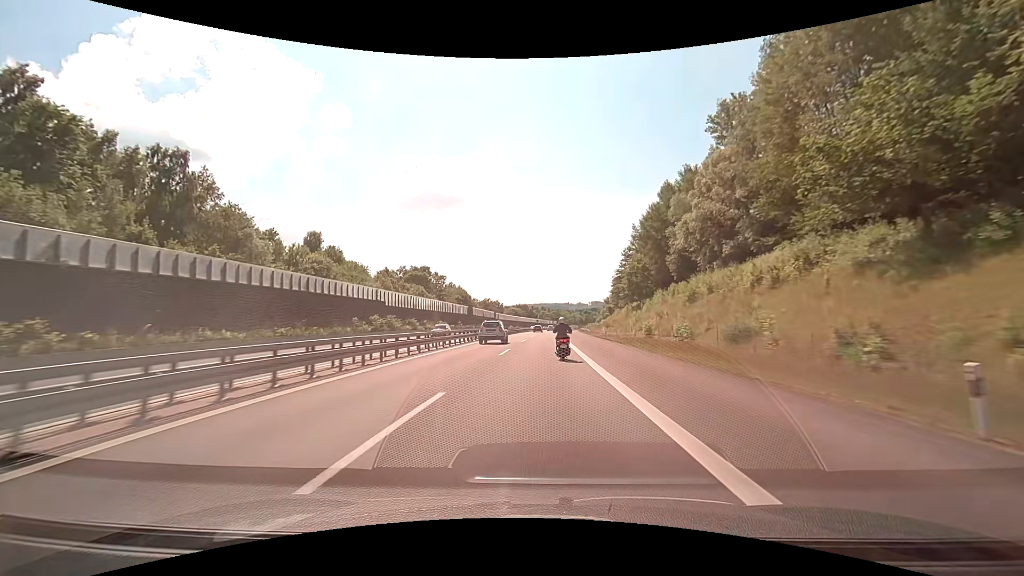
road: motorway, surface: asphalt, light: Day
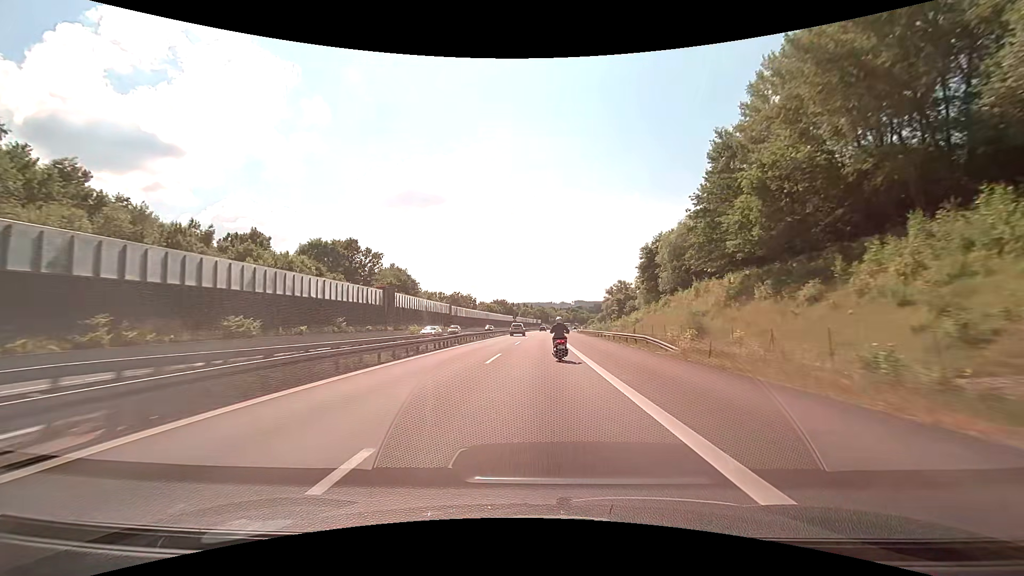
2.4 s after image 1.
(+1.1, +58.8) m; +2°
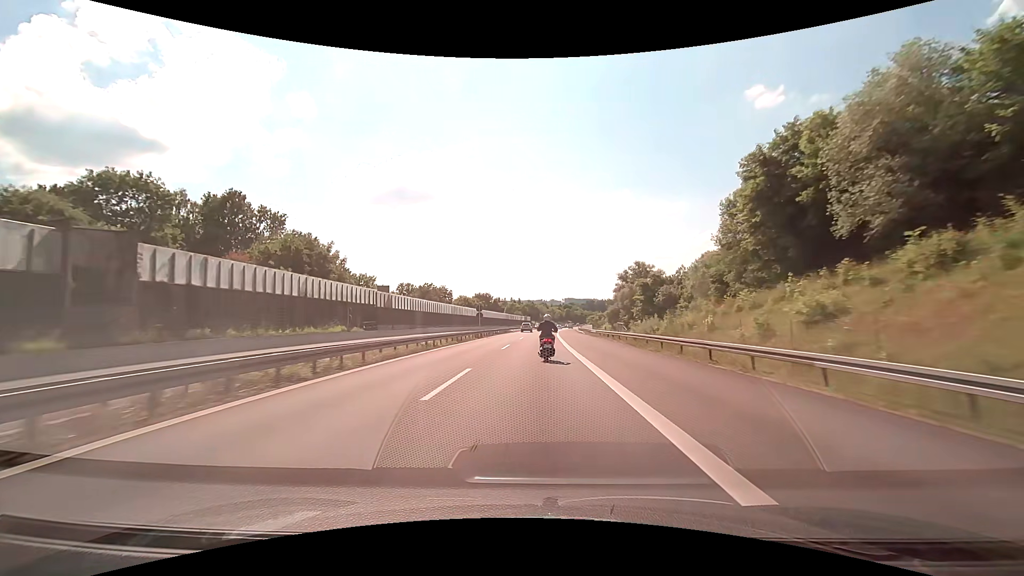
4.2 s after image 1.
(+0.5, +44.9) m; +1°
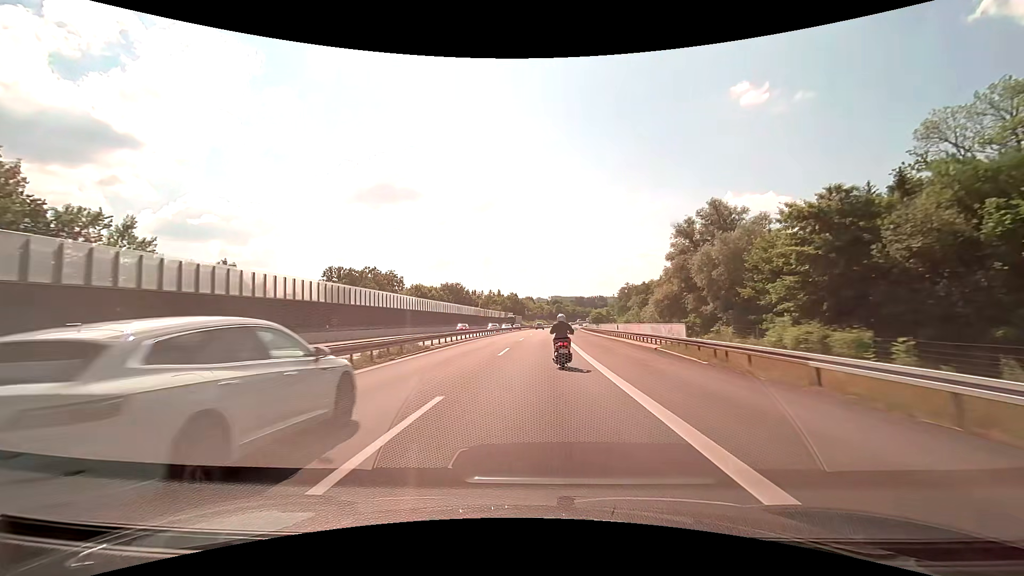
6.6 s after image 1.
(+0.6, +59.7) m; +1°
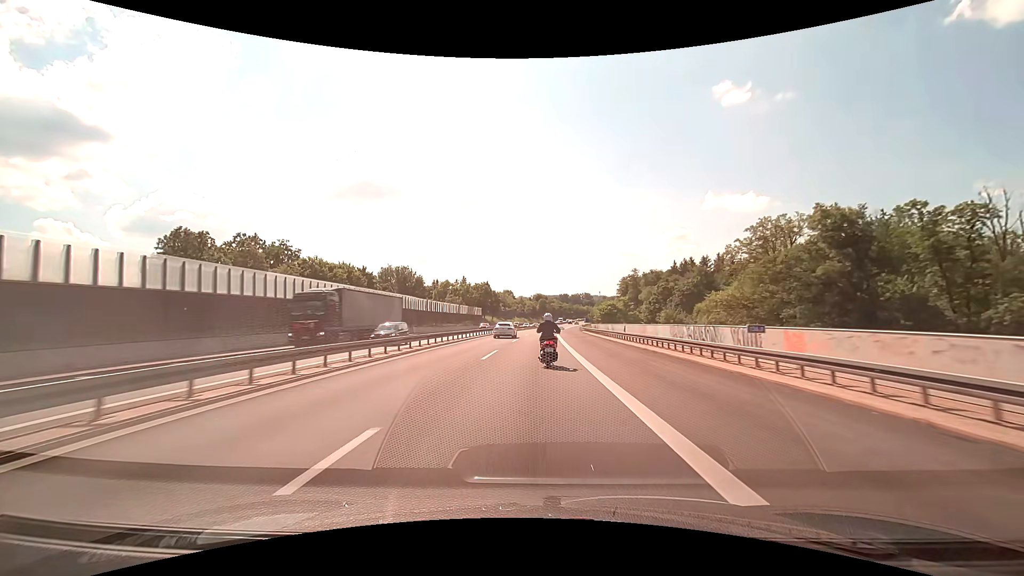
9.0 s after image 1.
(+1.2, +56.7) m; +2°
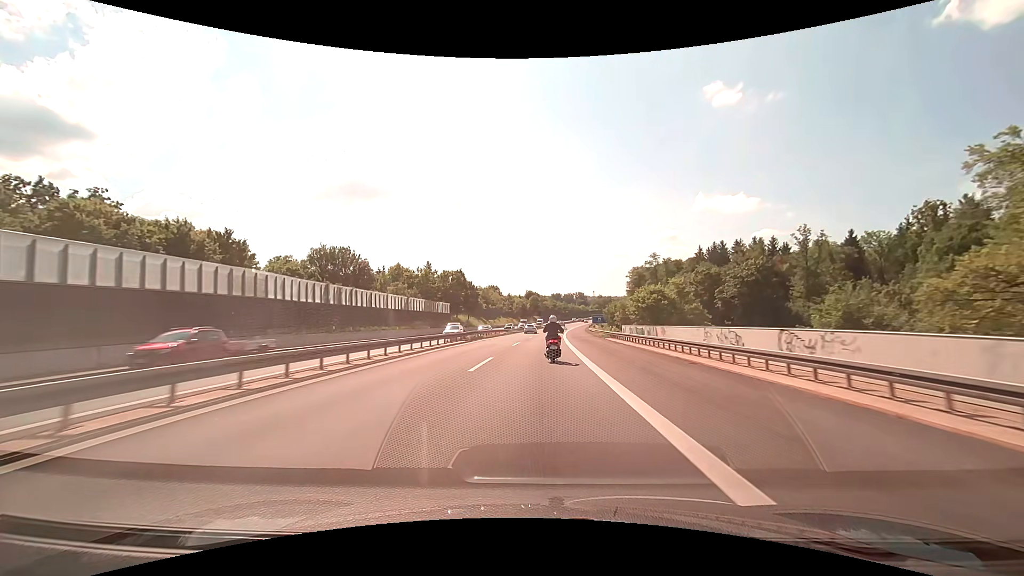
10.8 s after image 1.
(+0.3, +40.3) m; +1°
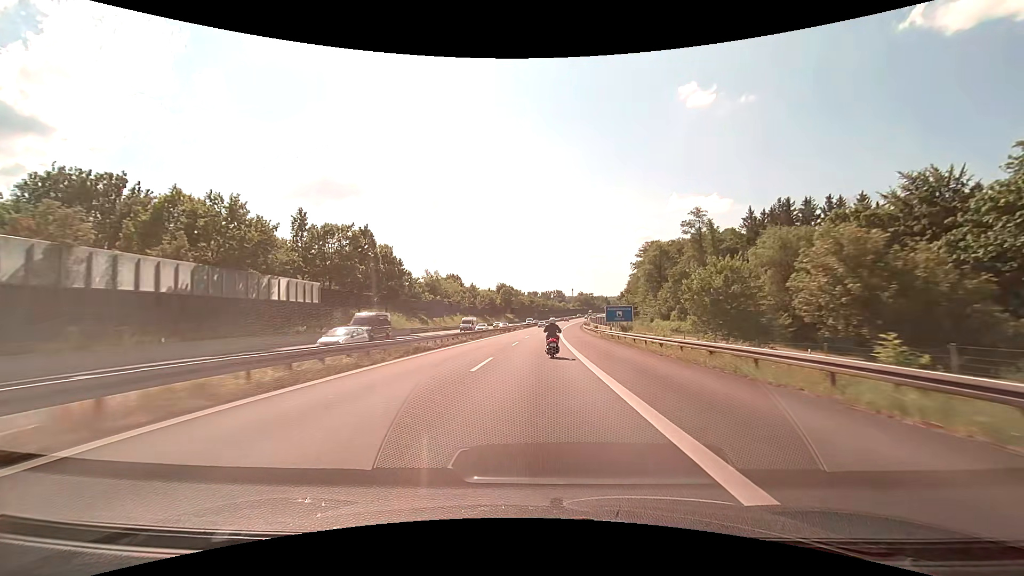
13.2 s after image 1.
(+0.9, +53.7) m; +3°
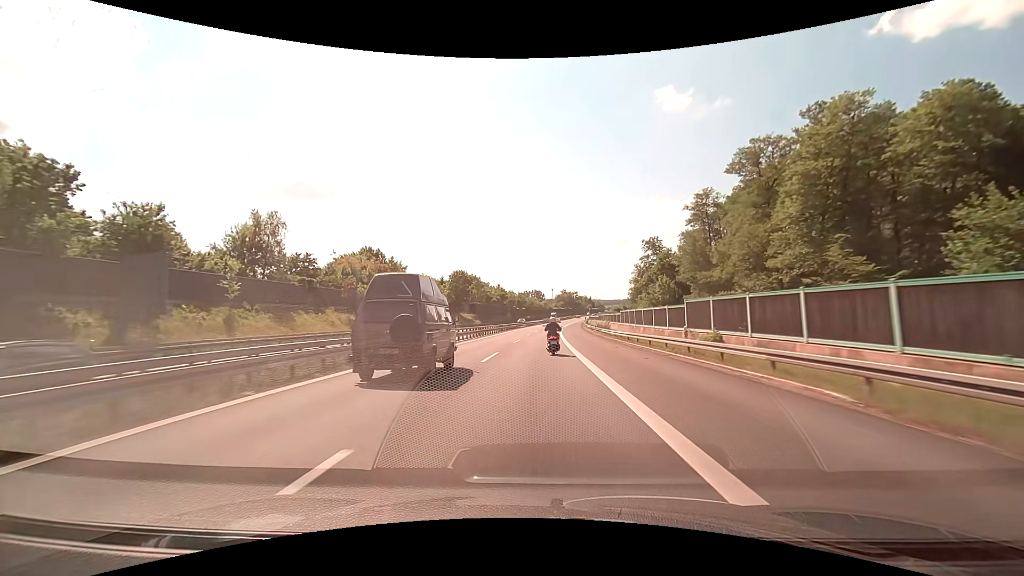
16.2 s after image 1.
(+1.6, +69.5) m; +2°
(0, +10) (0, +20) (0, +30) (+1, +40) (+1, +50) (+1, +60) (+2, +70) (+2, +80) (+3, +90) (+3, +100) m
